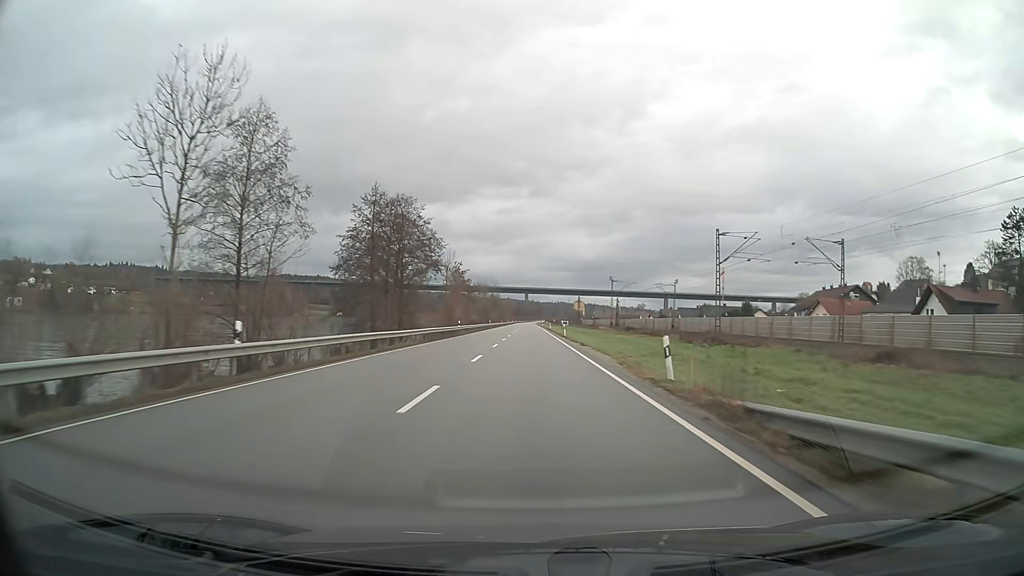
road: primary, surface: asphalt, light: Day
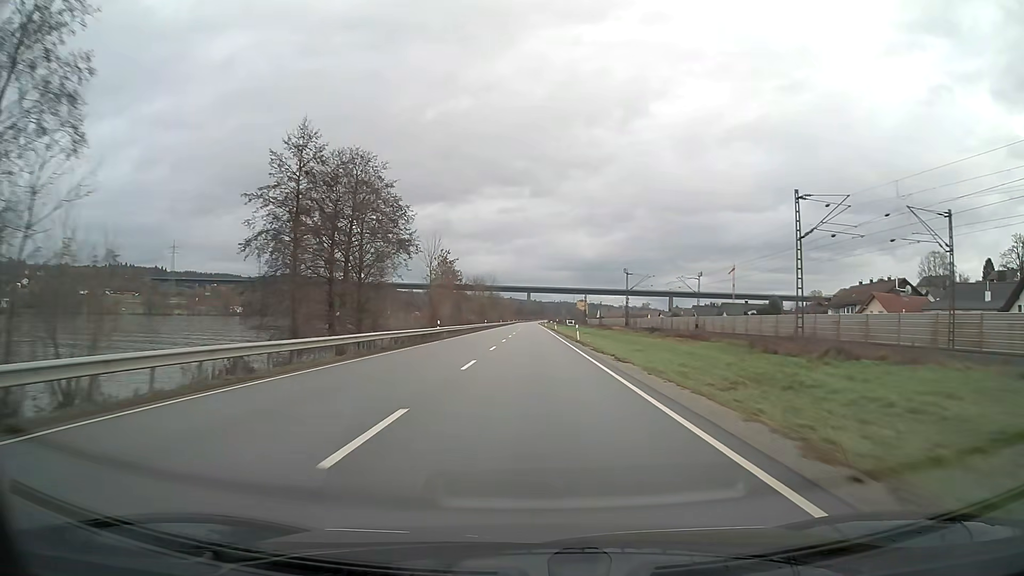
(0.0, +15.8) m; 0°
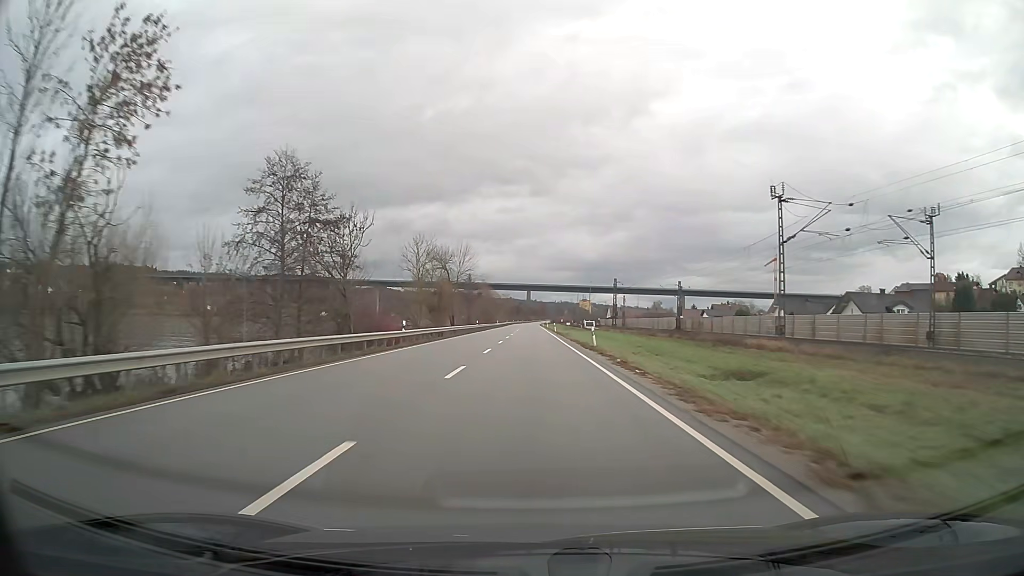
(0.0, +63.2) m; 0°
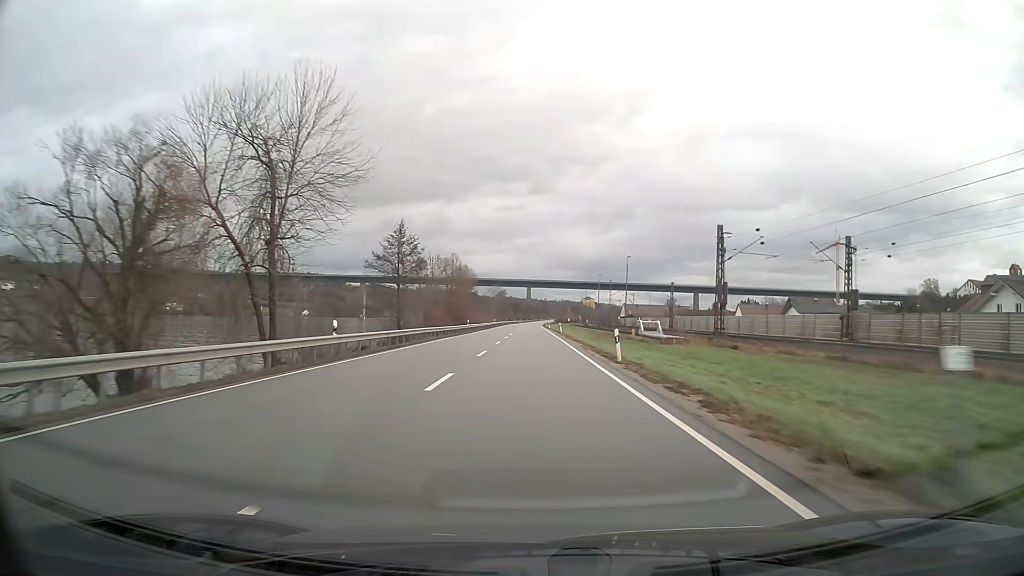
(0.0, +63.2) m; 0°
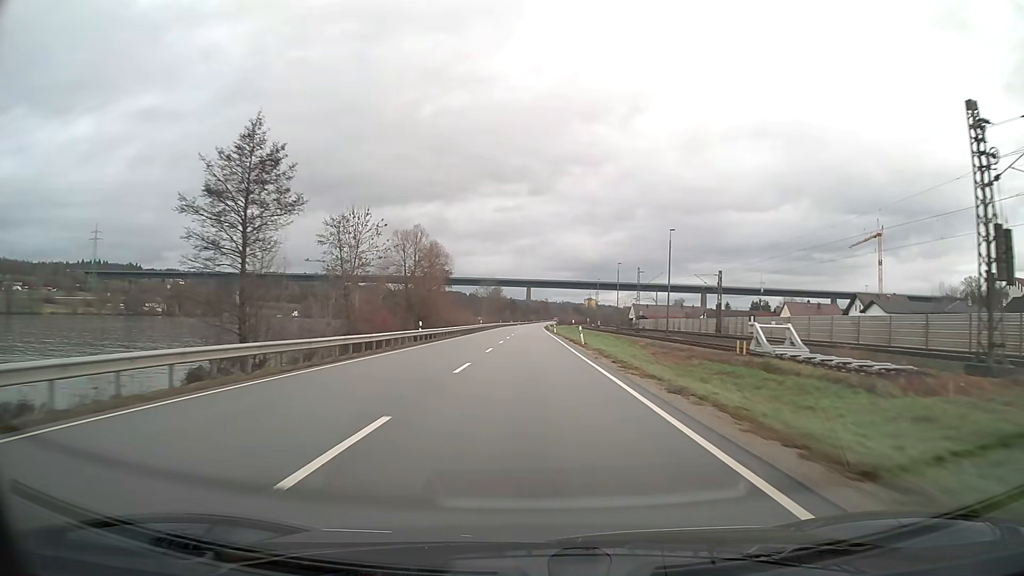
(0.0, +31.6) m; 0°
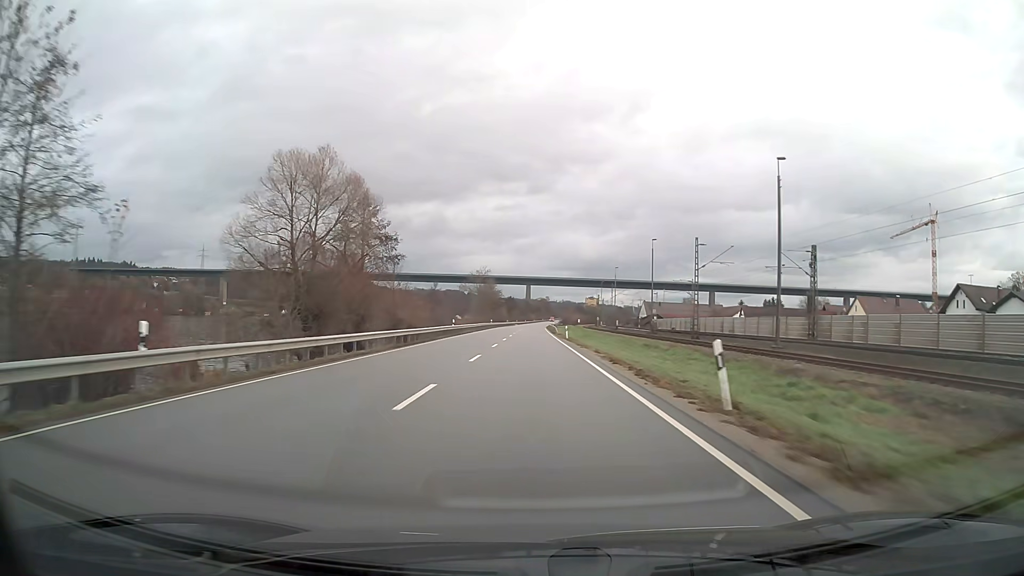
(0.0, +31.6) m; 0°
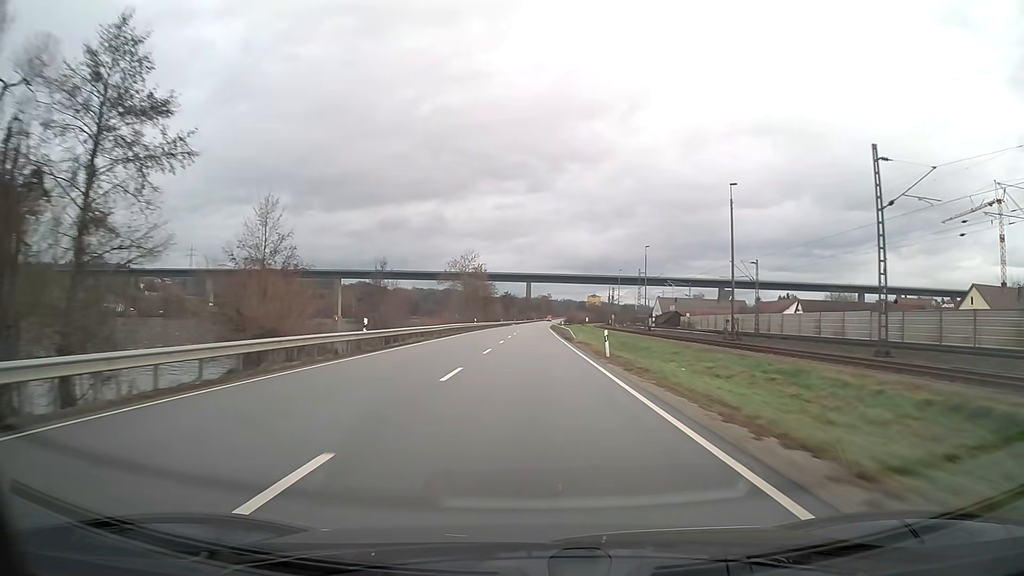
(0.0, +31.6) m; 0°
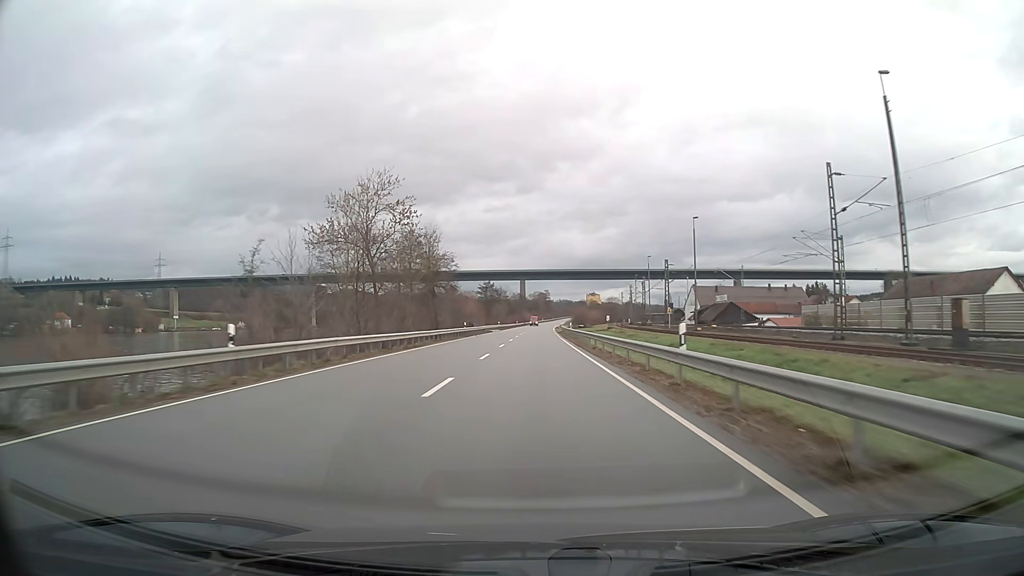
(+0.2, +63.2) m; 0°
